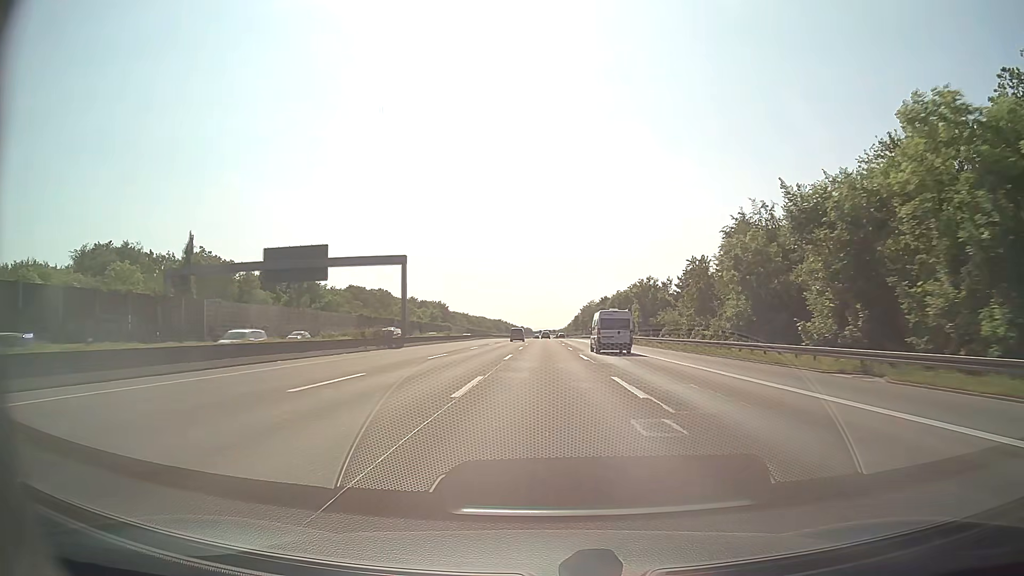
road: motorway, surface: asphalt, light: Day
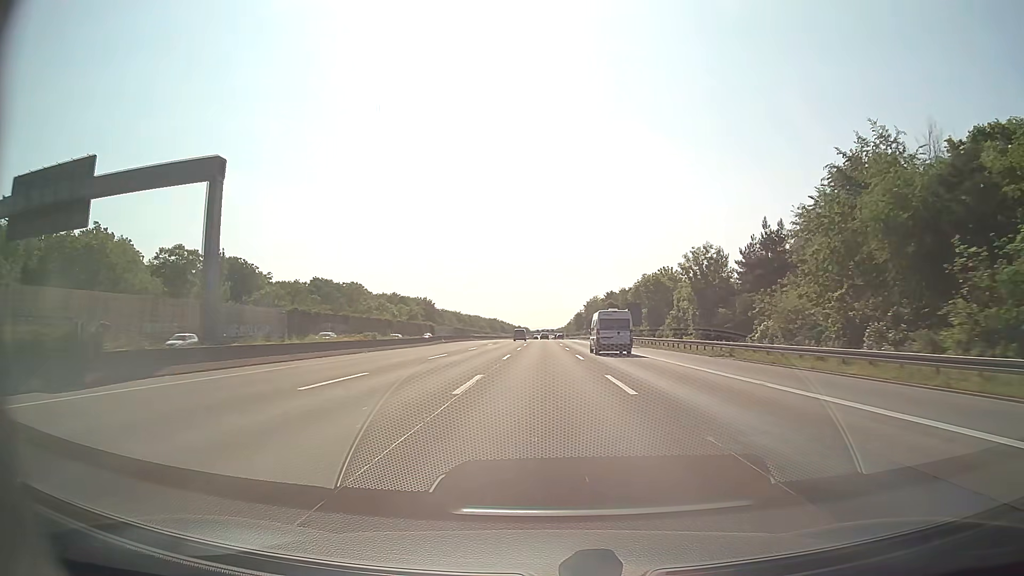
(+0.1, +34.8) m; 0°
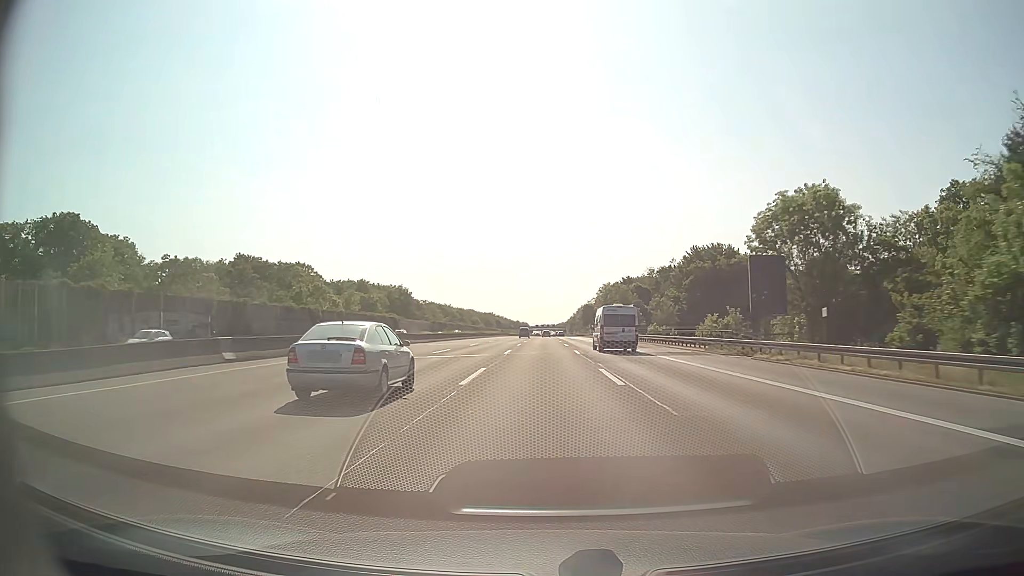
(0.0, +52.3) m; 0°
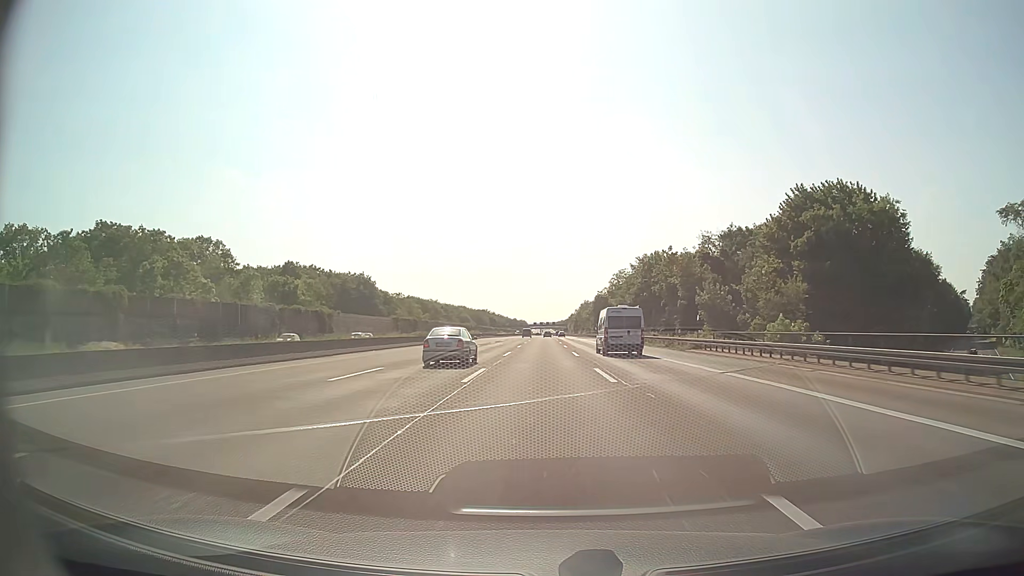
(0.0, +52.5) m; 0°
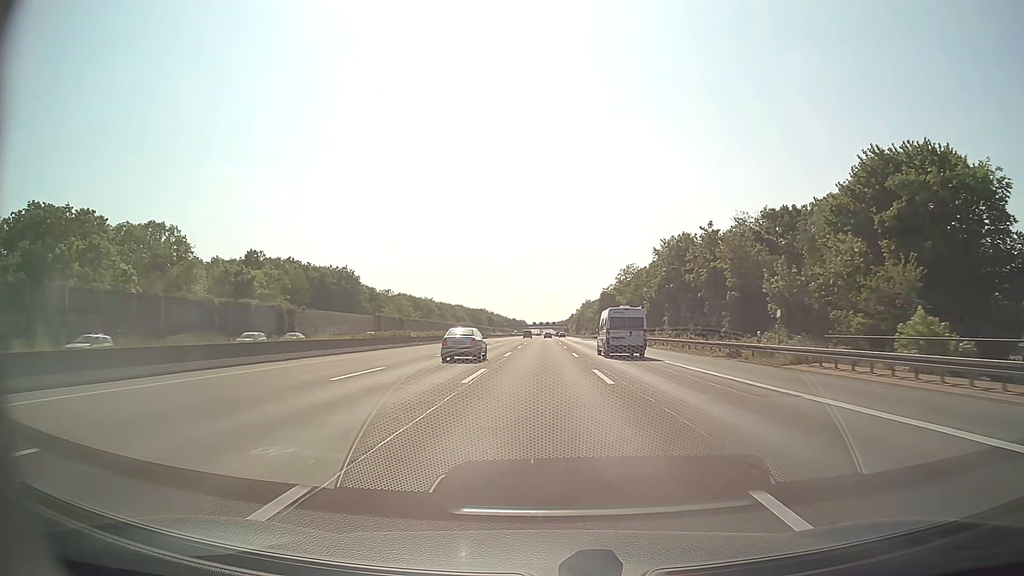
(0.0, +17.7) m; 0°
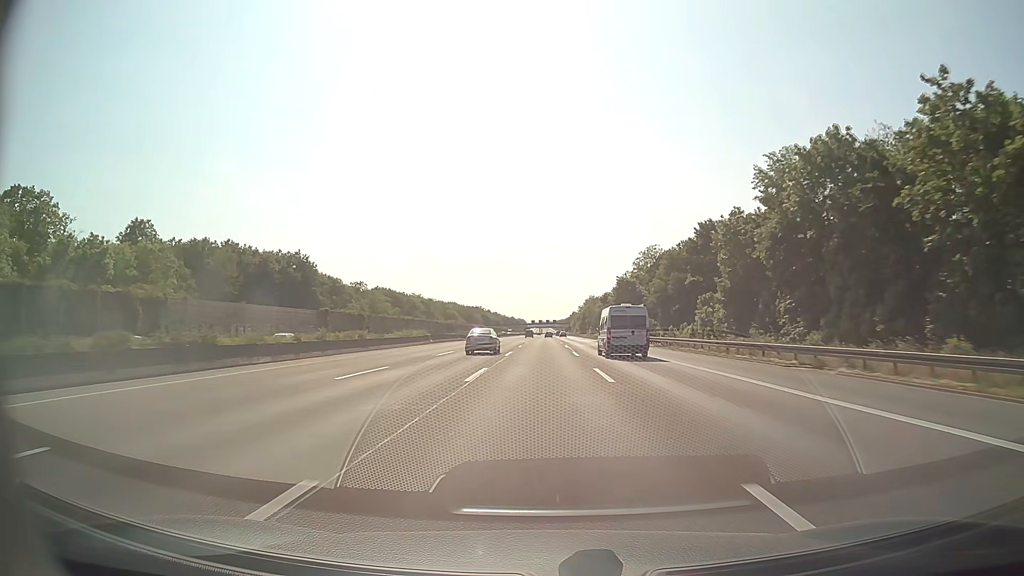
(+0.1, +35.7) m; 0°
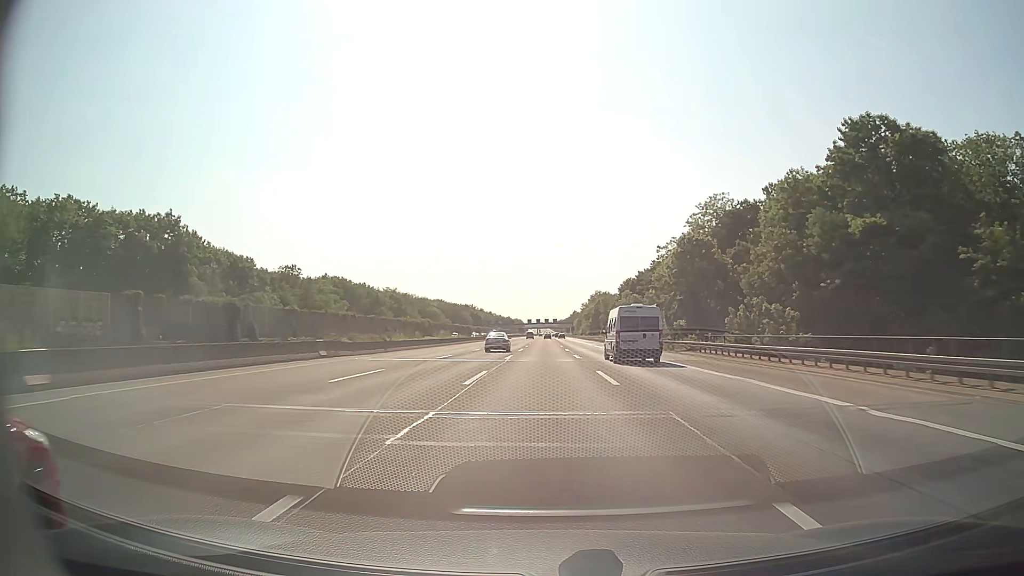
(+0.2, +54.4) m; 0°
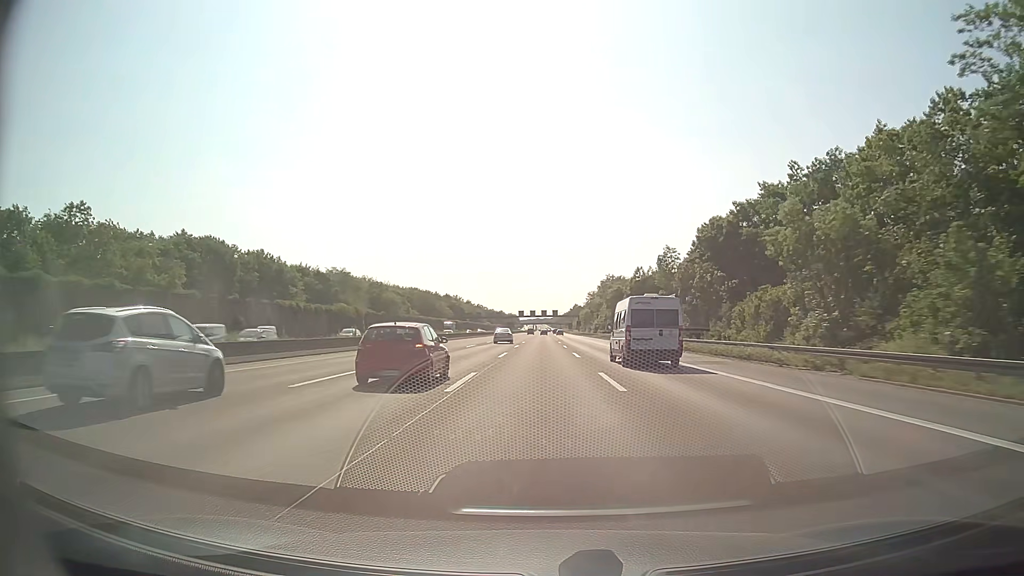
(+0.1, +74.3) m; 0°
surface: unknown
(0, +10) (0, +20) (0, +30) (0, +40) (0, +50) (0, +60) (0, +70) (0, +80) (0, +90) (0, +100) m
